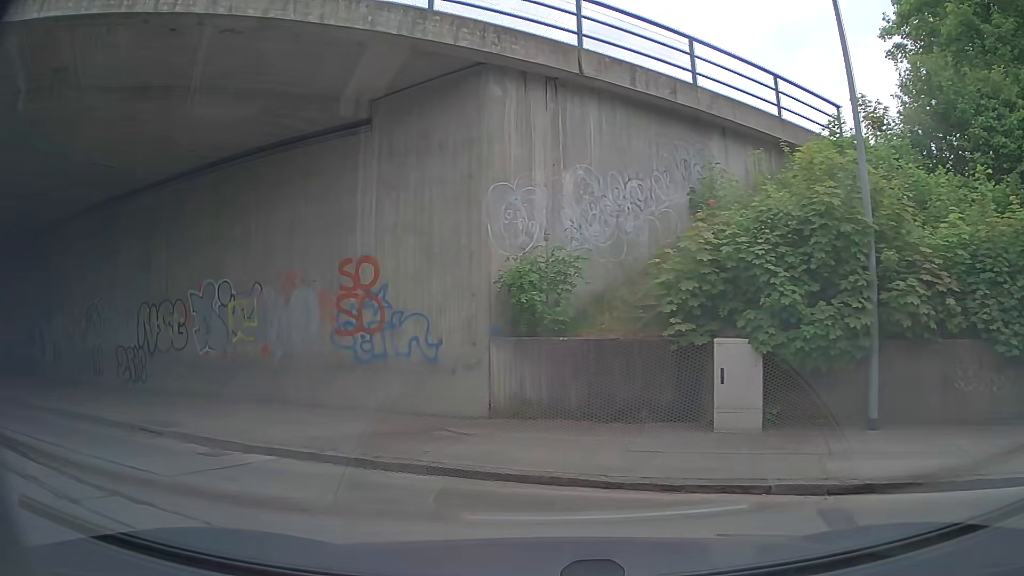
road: tertiary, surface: asphalt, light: Day
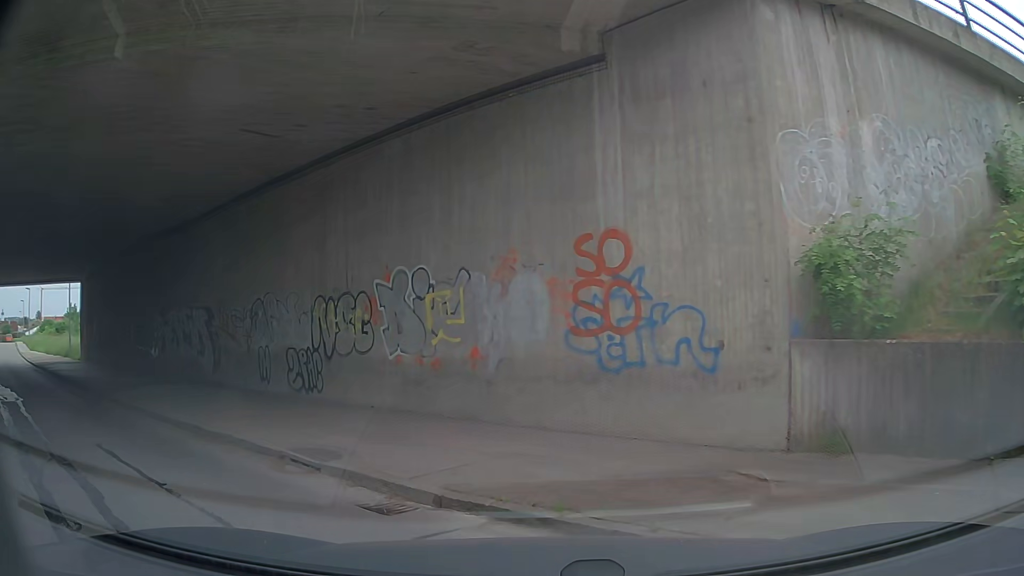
(-0.6, +2.8) m; -20°
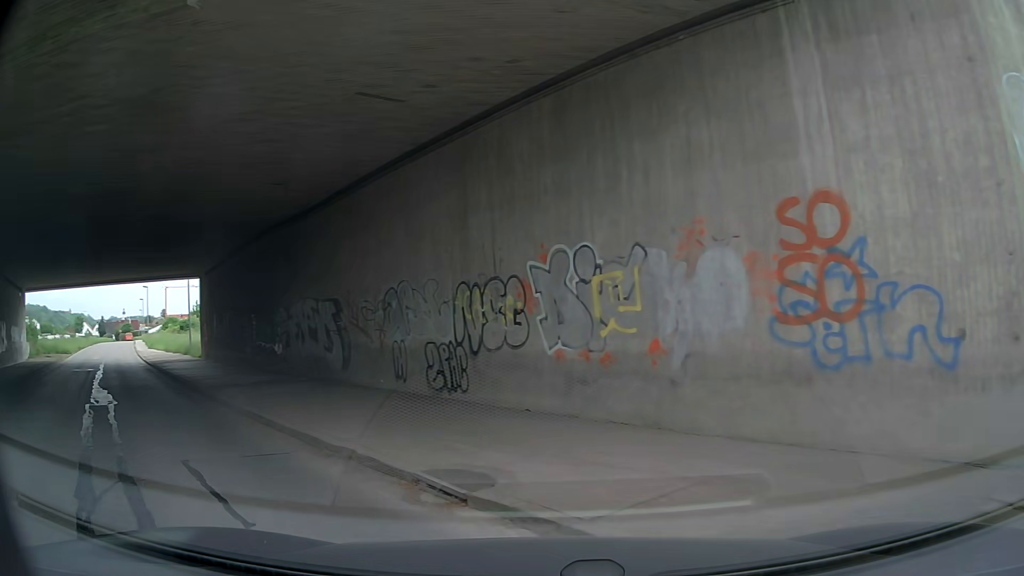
(-0.2, +1.7) m; -15°
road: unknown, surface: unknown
